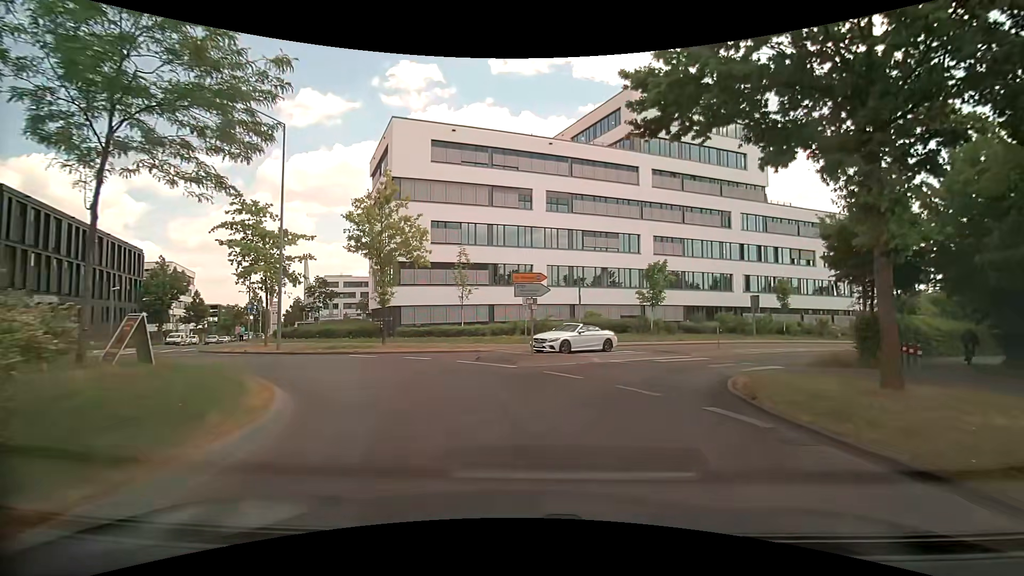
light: Day
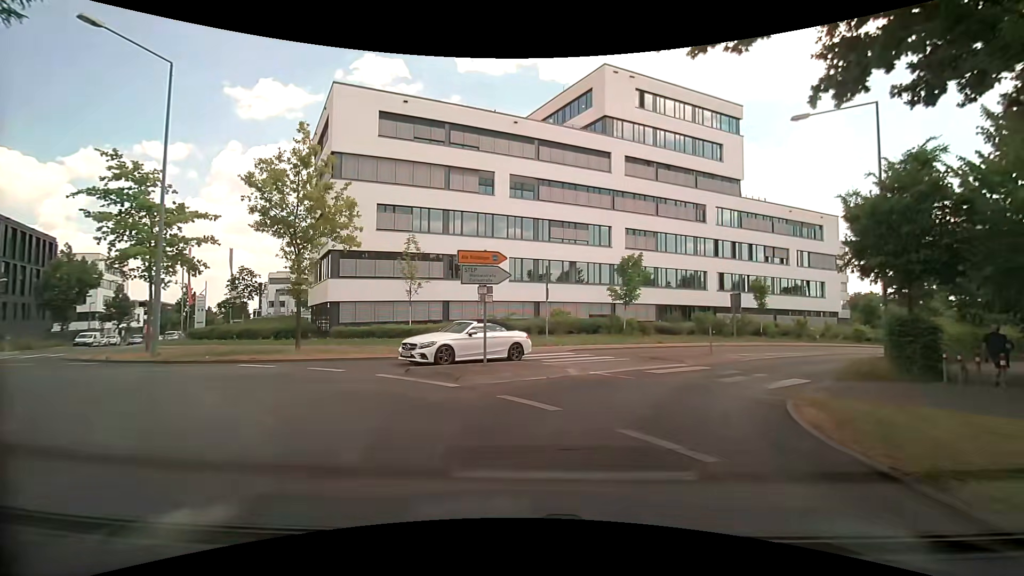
(+0.2, +5.0) m; +3°
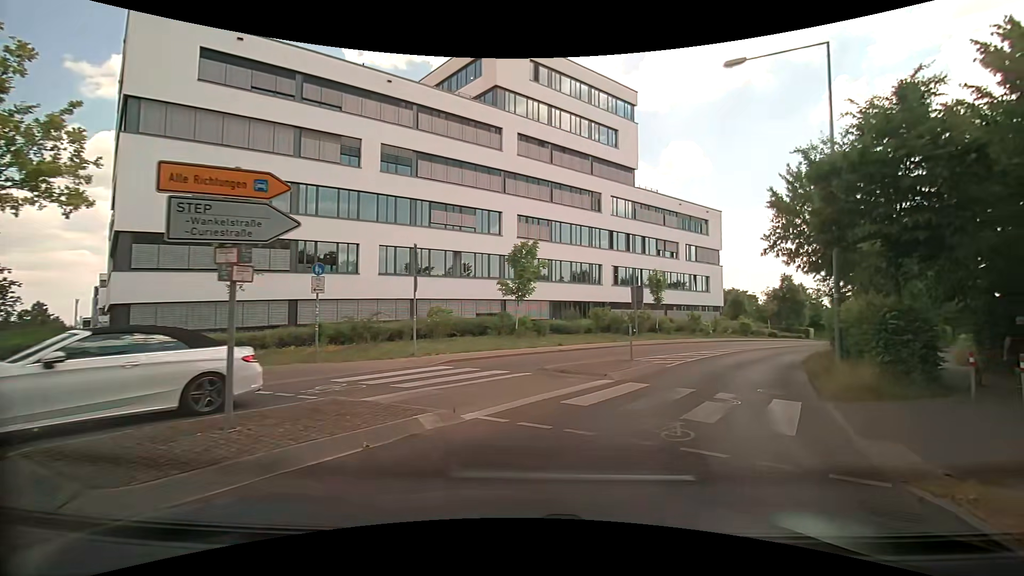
(+0.7, +6.7) m; +12°
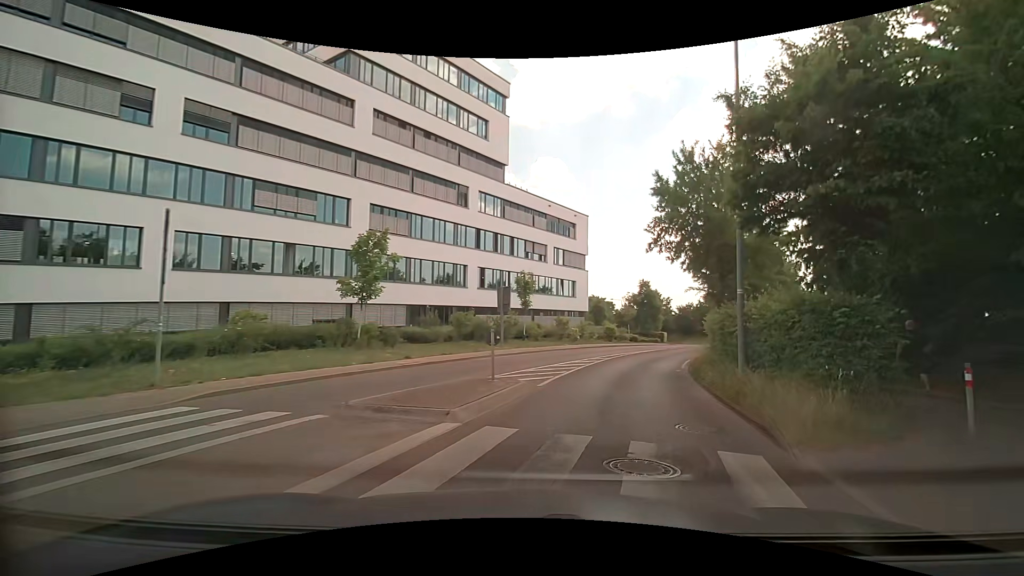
(+0.8, +5.2) m; +15°
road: tertiary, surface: asphalt
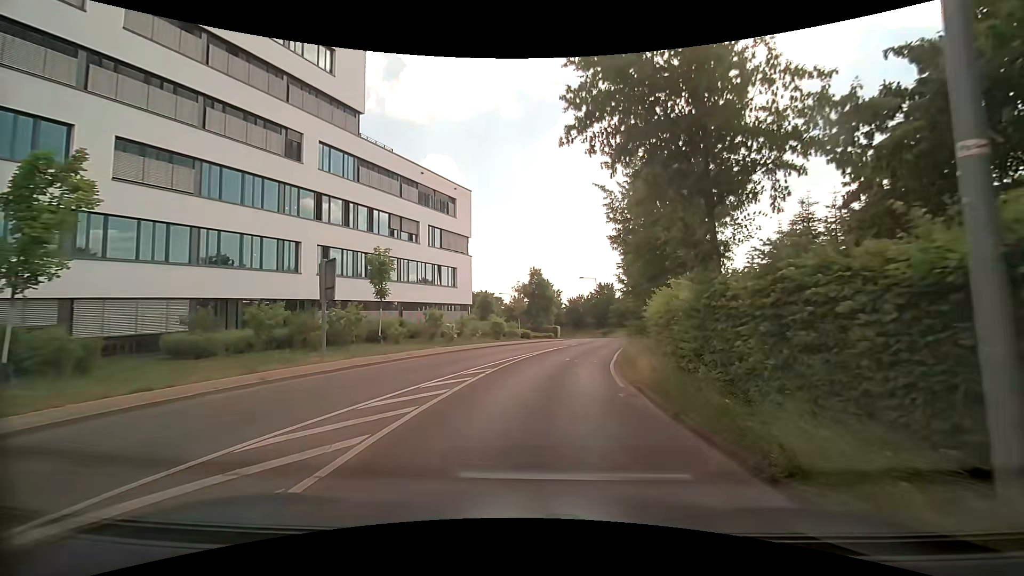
(+1.7, +10.8) m; +15°
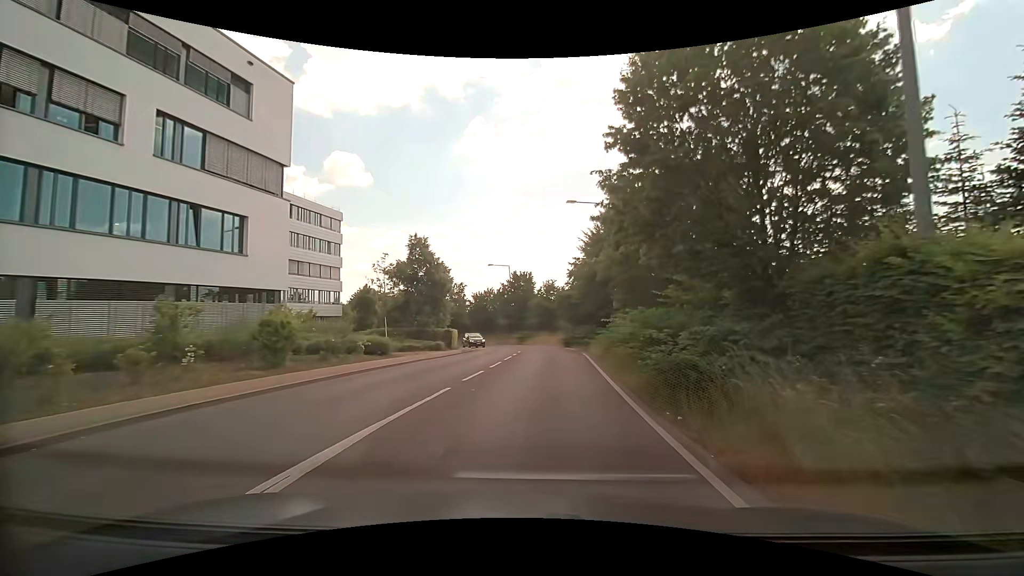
(+1.5, +23.5) m; +8°
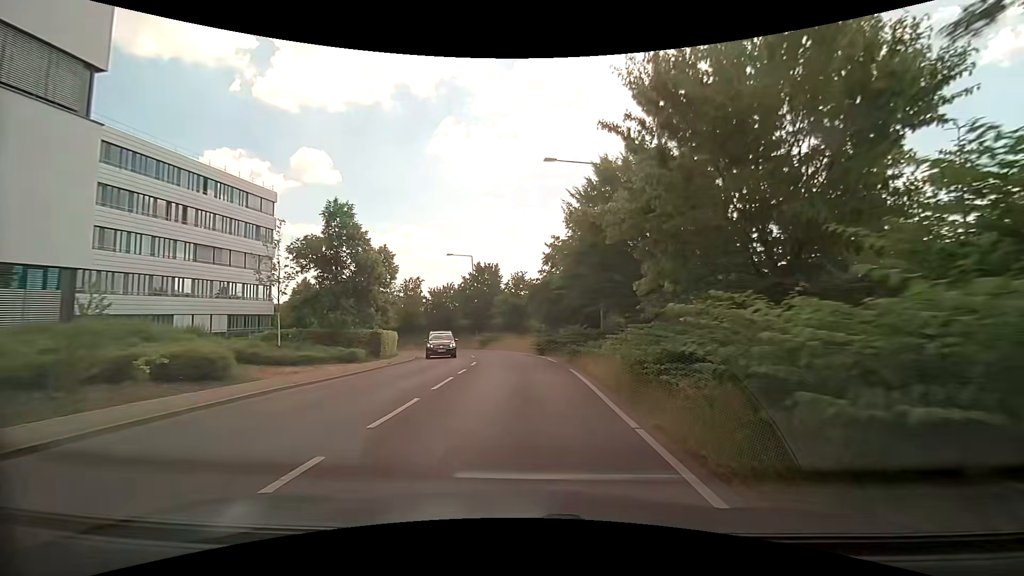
(+0.6, +10.4) m; +5°
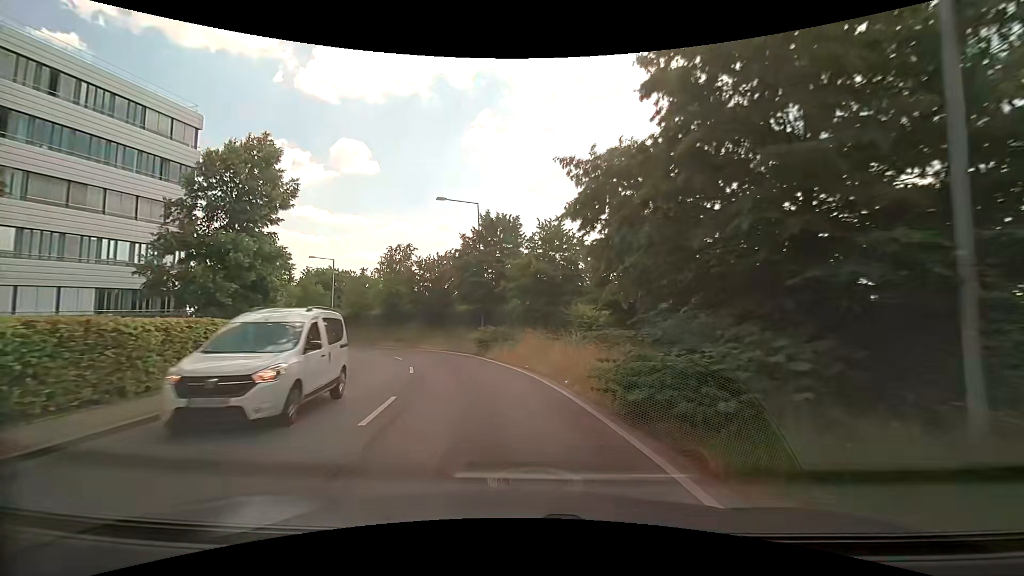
(0.0, +22.8) m; -4°
(0, +10) (-2, +20) (-5, +29) (-9, +38) (-15, +47) (-21, +55) (-27, +62) (-34, +70) (-40, +77) (-47, +85) m
